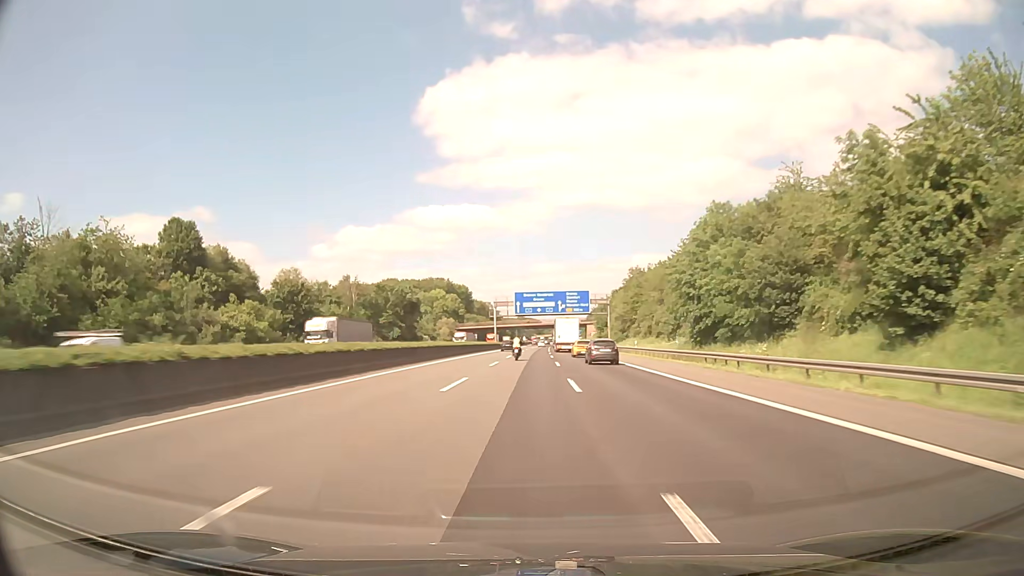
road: motorway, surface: asphalt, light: Day
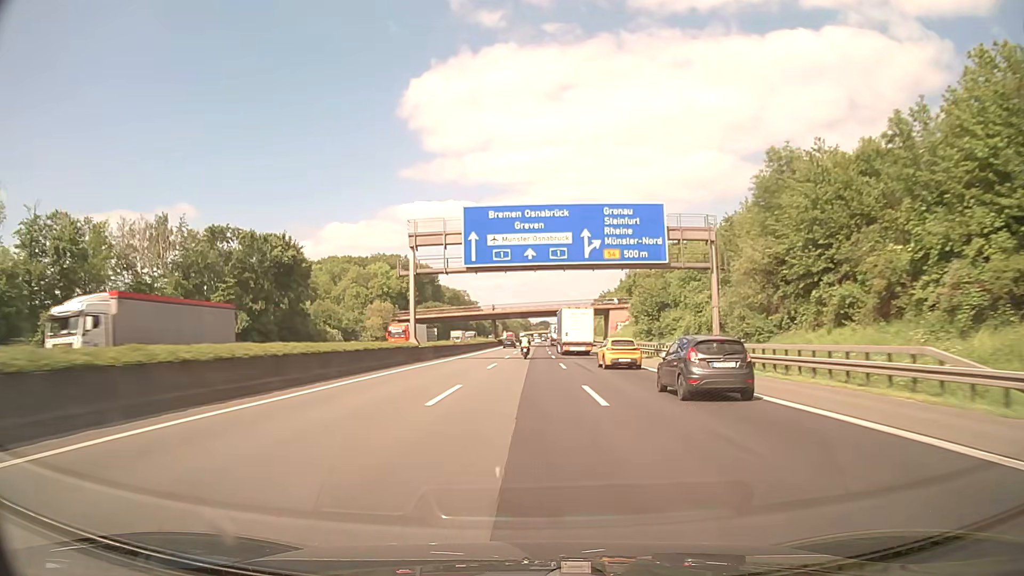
(+0.9, +75.8) m; +1°
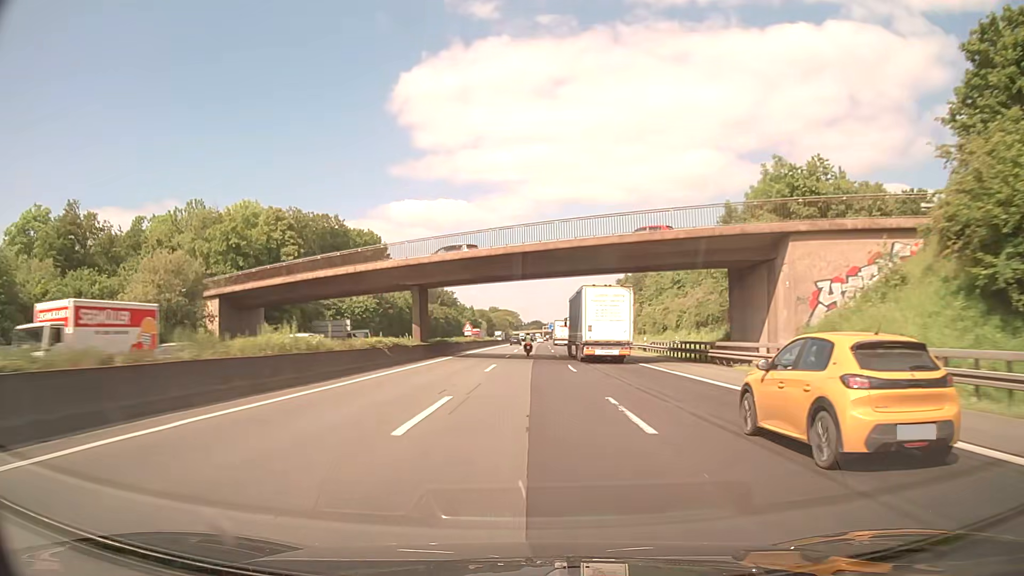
(+0.7, +76.1) m; +1°
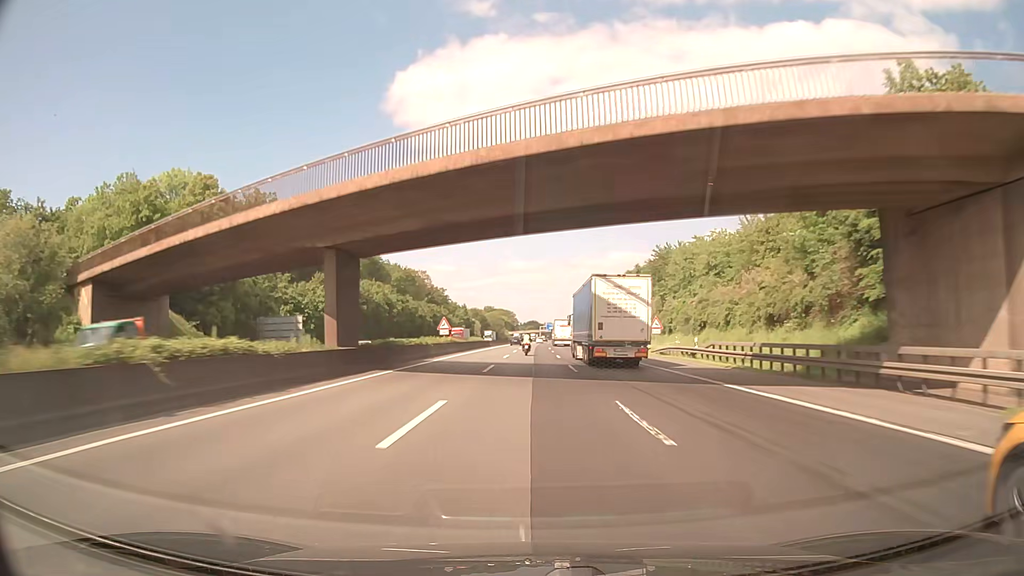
(+0.1, +19.0) m; 0°
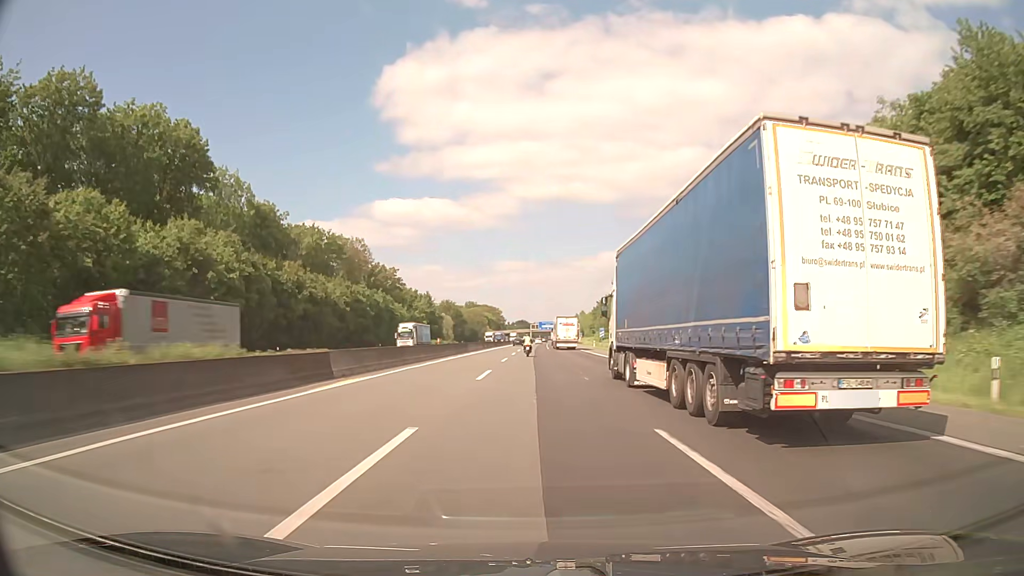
(+1.1, +76.0) m; +1°
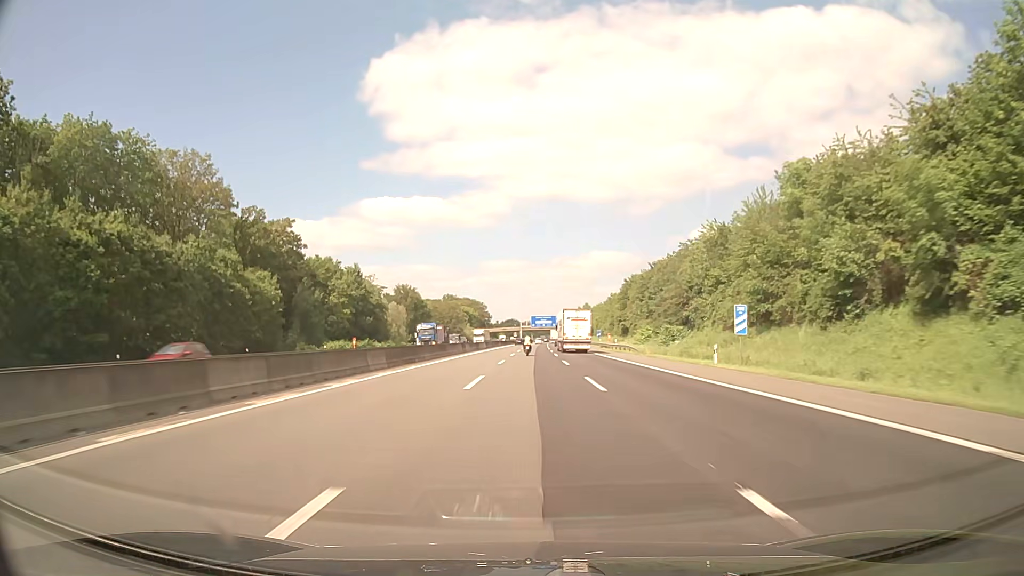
(+0.6, +76.0) m; +1°
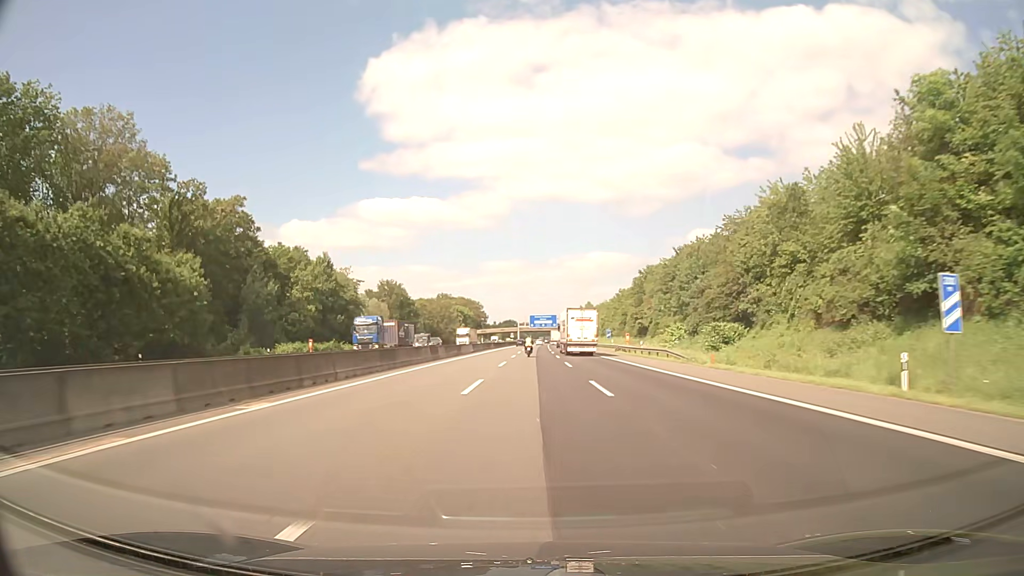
(0.0, +19.0) m; 0°
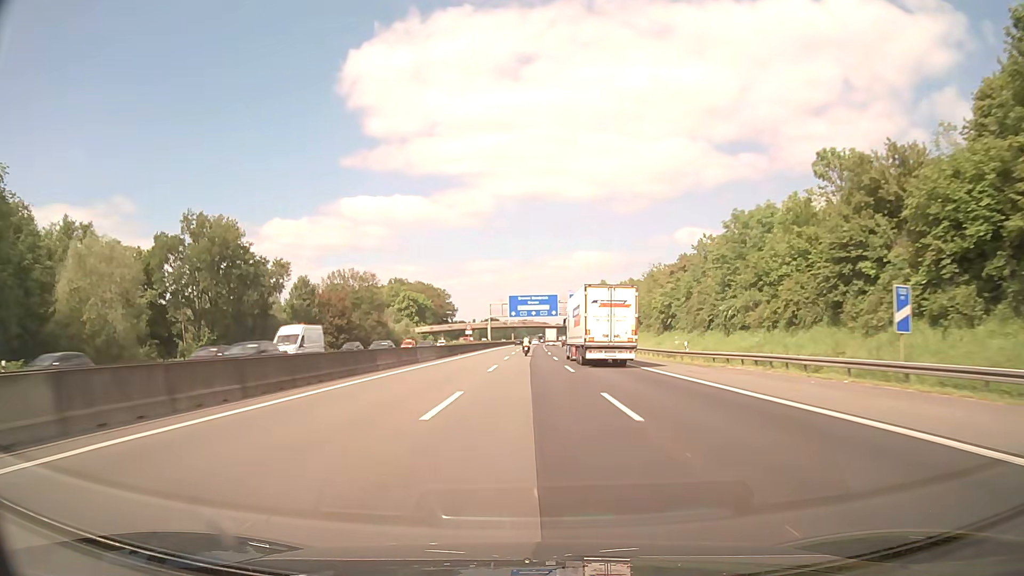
(+1.2, +95.0) m; +1°
(0, +10) (0, +20) (0, +30) (0, +40) (0, +50) (0, +60) (0, +70) (0, +80) (+1, +90) (+1, +100) m
